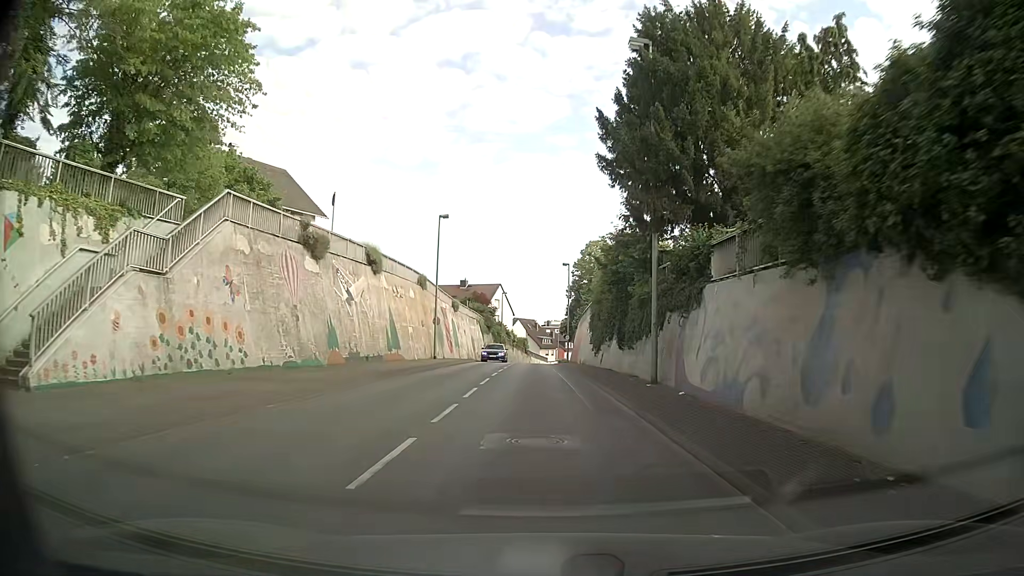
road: secondary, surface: asphalt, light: Day
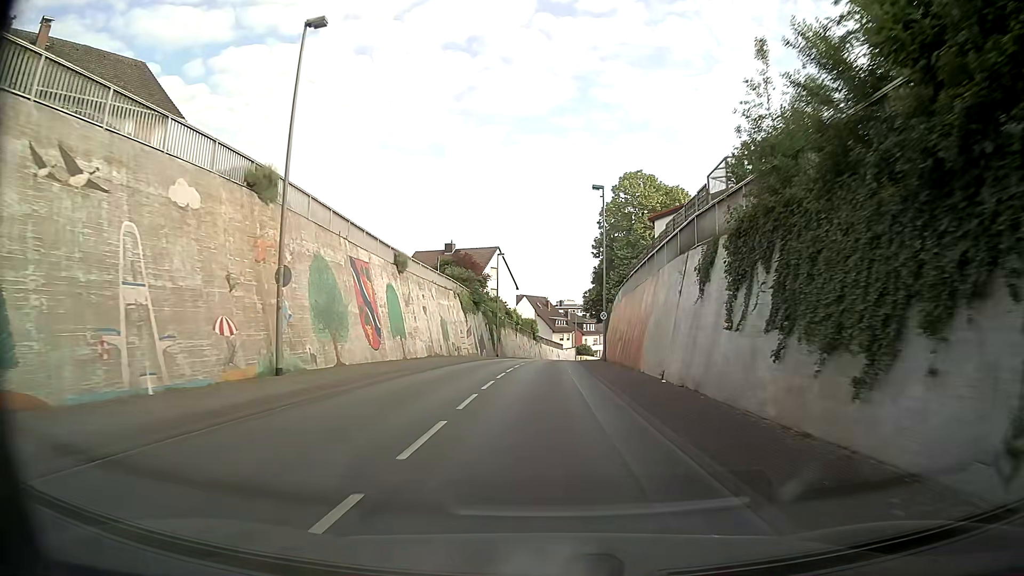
(-0.4, +30.3) m; -1°
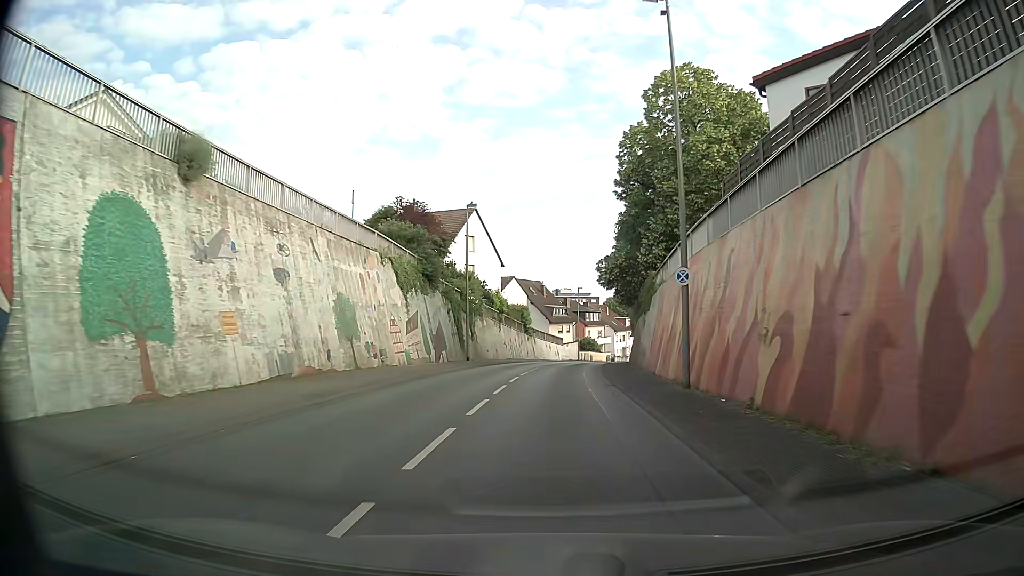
(+0.3, +23.0) m; 0°
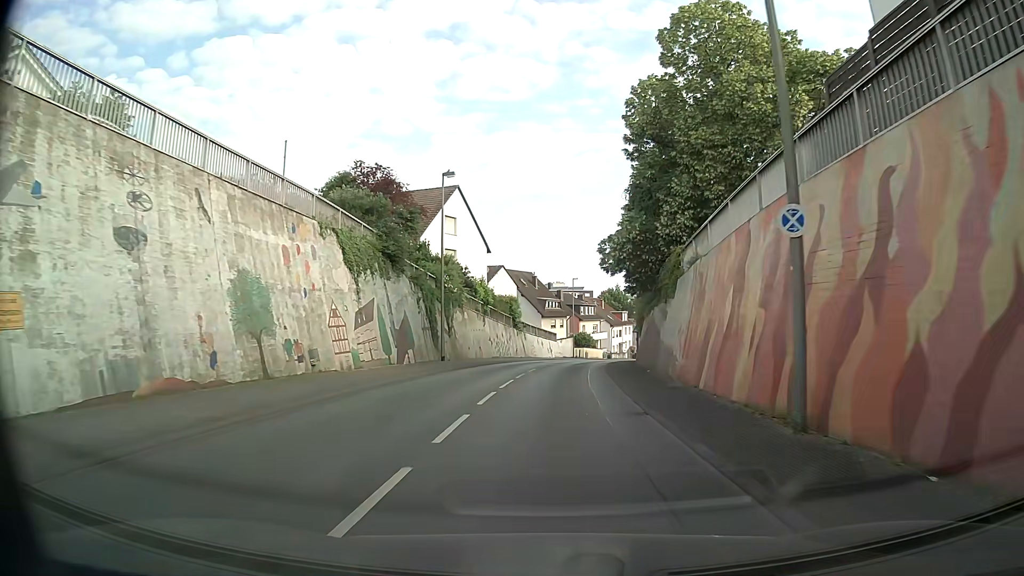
(+0.1, +7.7) m; +2°
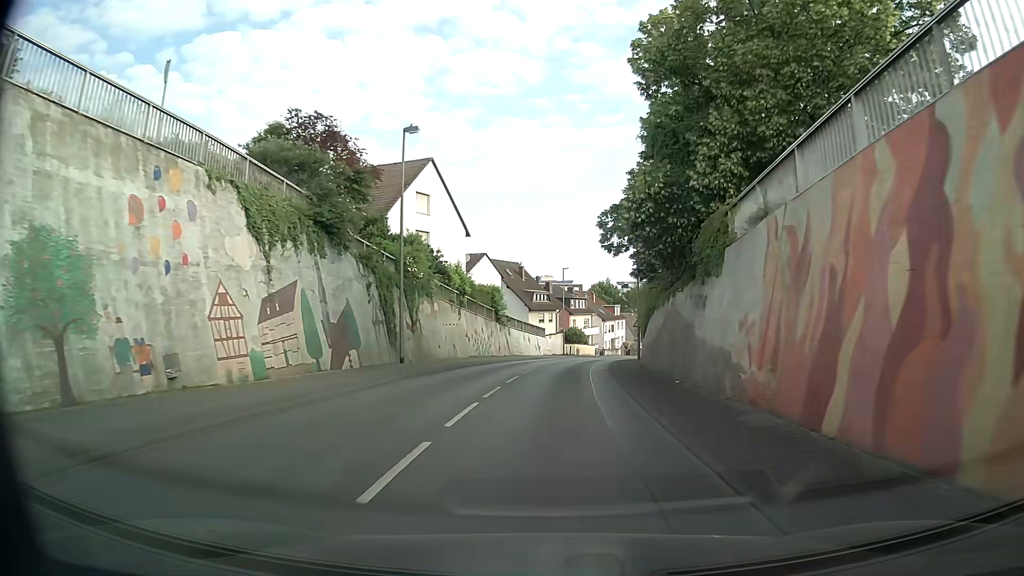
(0.0, +7.7) m; +1°
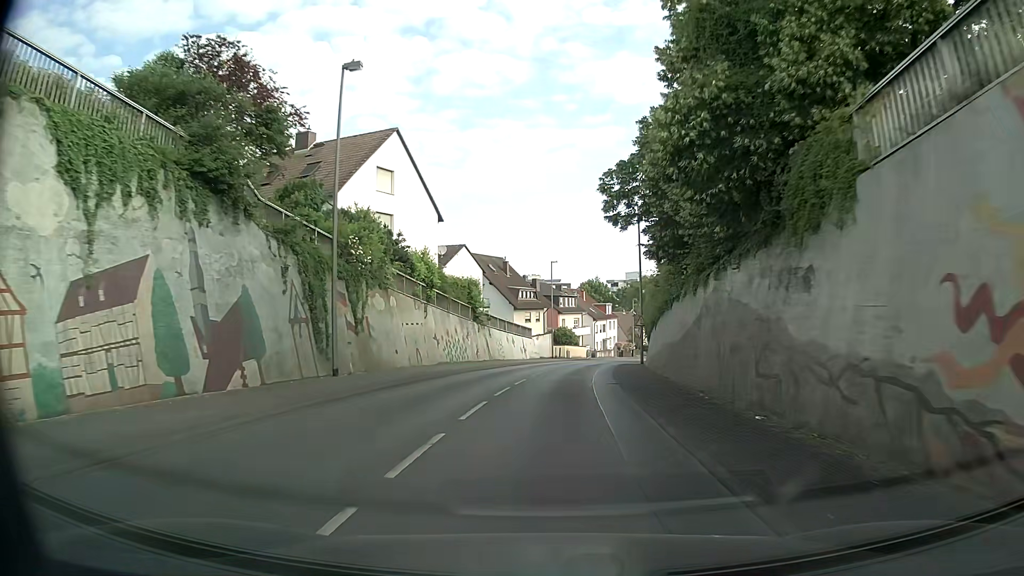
(+0.1, +7.8) m; +1°
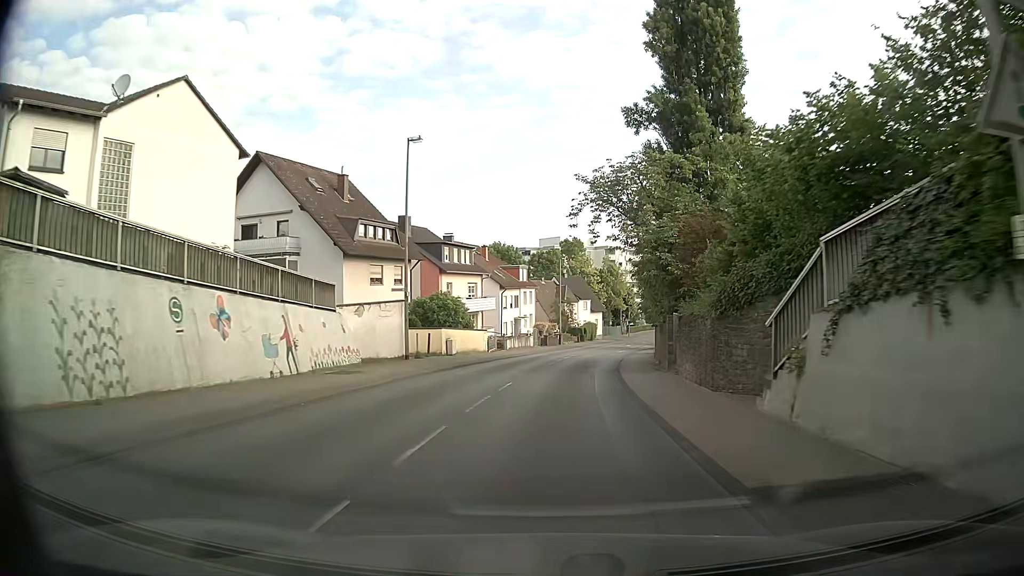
(+2.4, +39.9) m; +8°
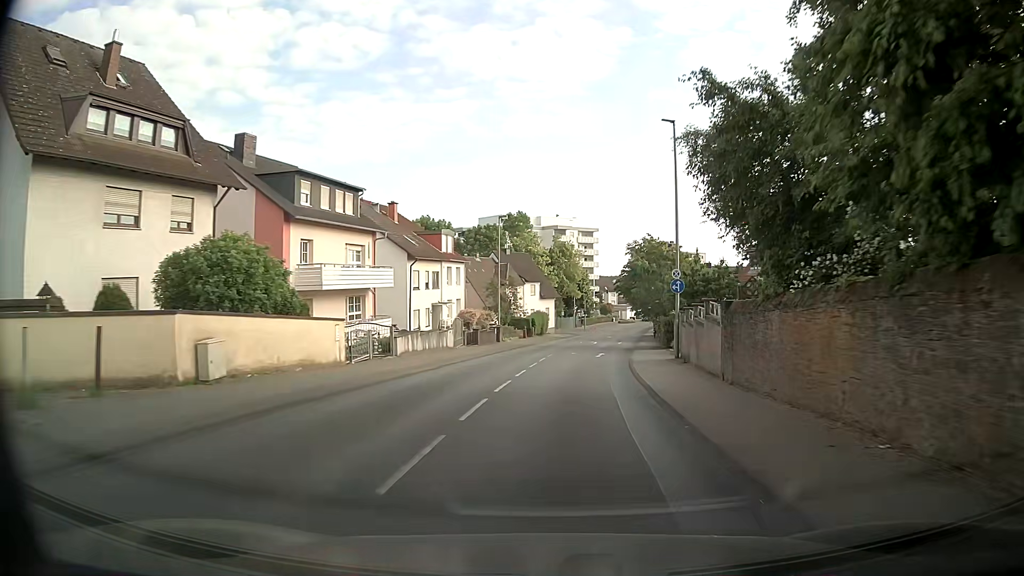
(+0.8, +24.0) m; +4°
(0, +10) (+1, +20) (+2, +30) (+4, +40) (+5, +50) (+7, +60) (+9, +69) (+10, +79) (+12, +89) (+14, +99) m
